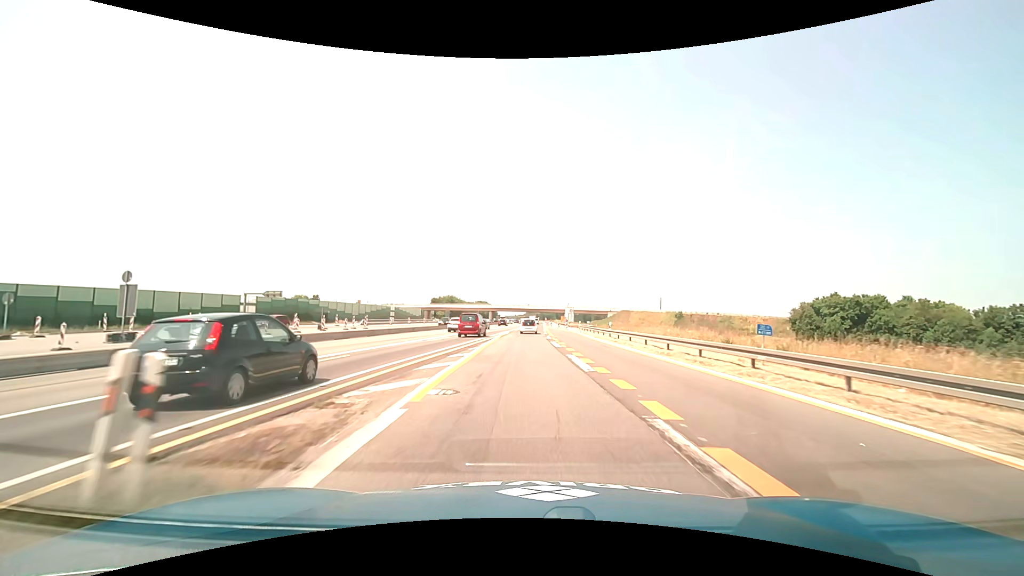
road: motorway_link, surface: asphalt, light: Day
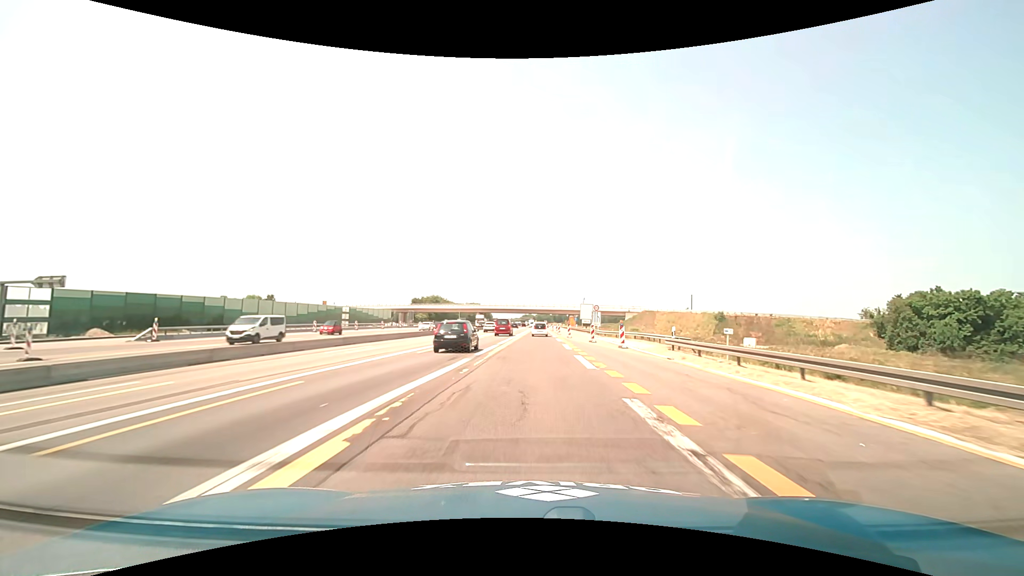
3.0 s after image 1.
(0.0, +45.9) m; 0°
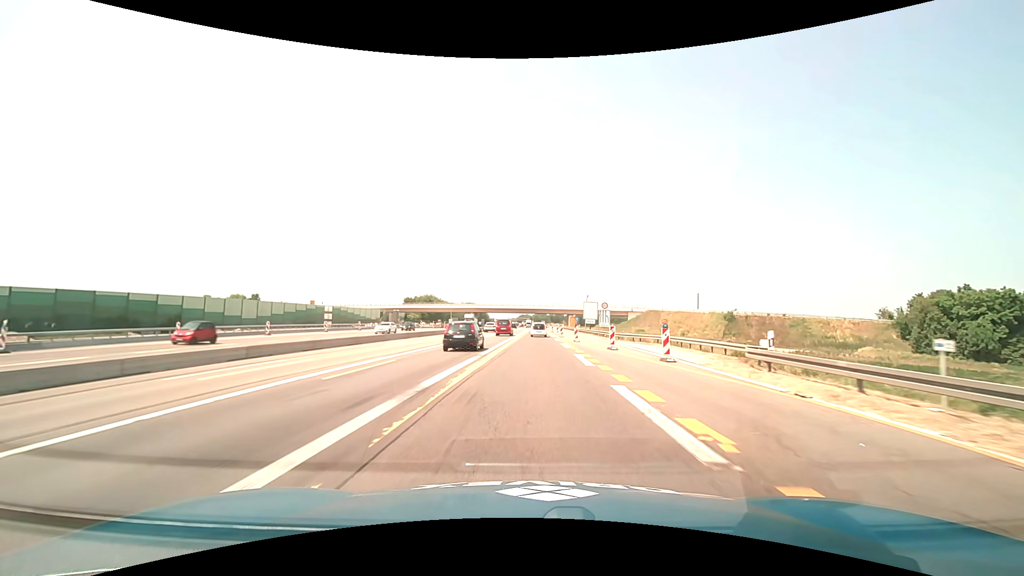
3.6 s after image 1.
(0.0, +10.1) m; 0°
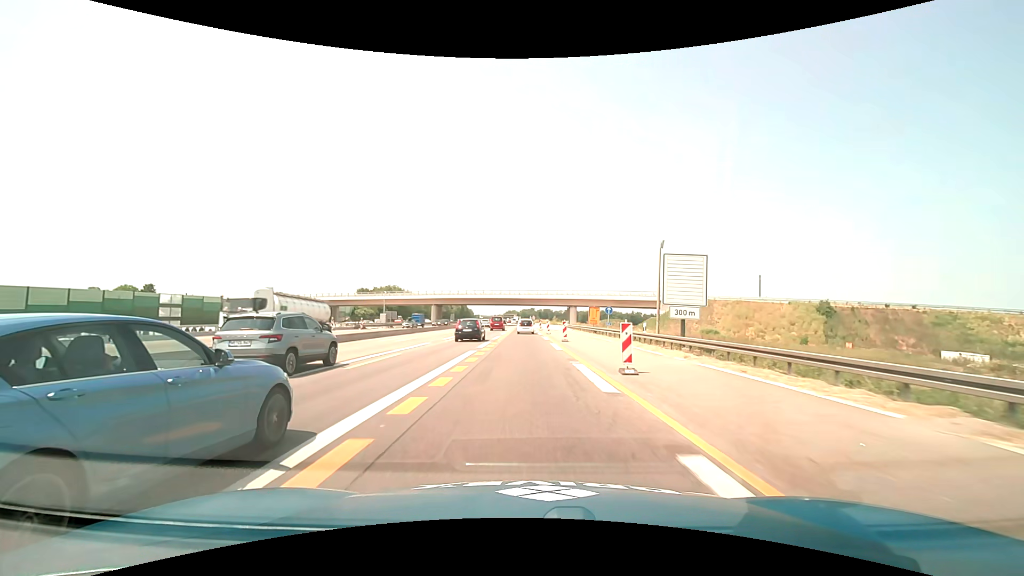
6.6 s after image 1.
(+0.9, +53.7) m; +1°
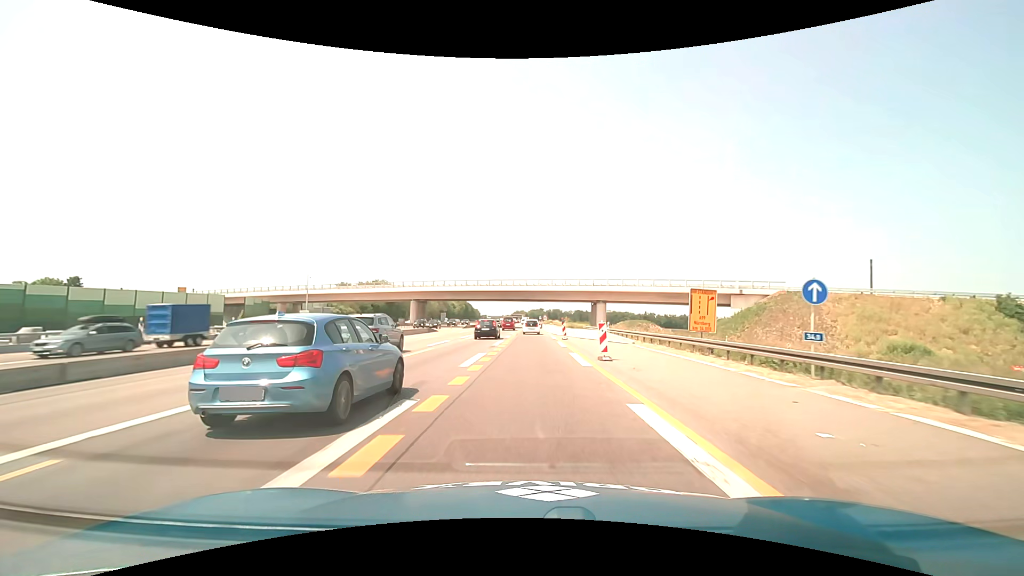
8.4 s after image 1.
(-0.3, +32.8) m; -1°
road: motorway
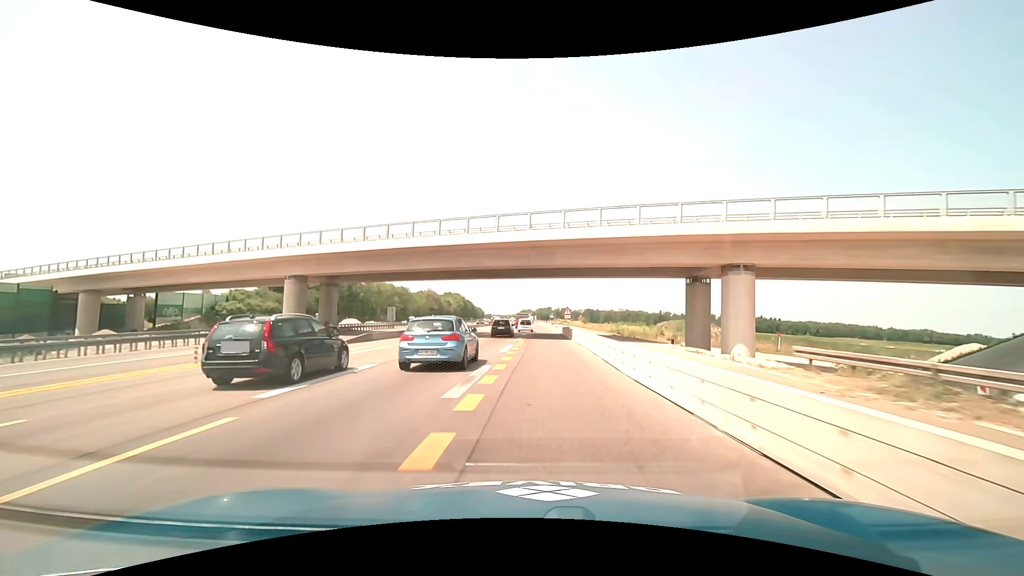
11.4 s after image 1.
(0.0, +54.1) m; -1°
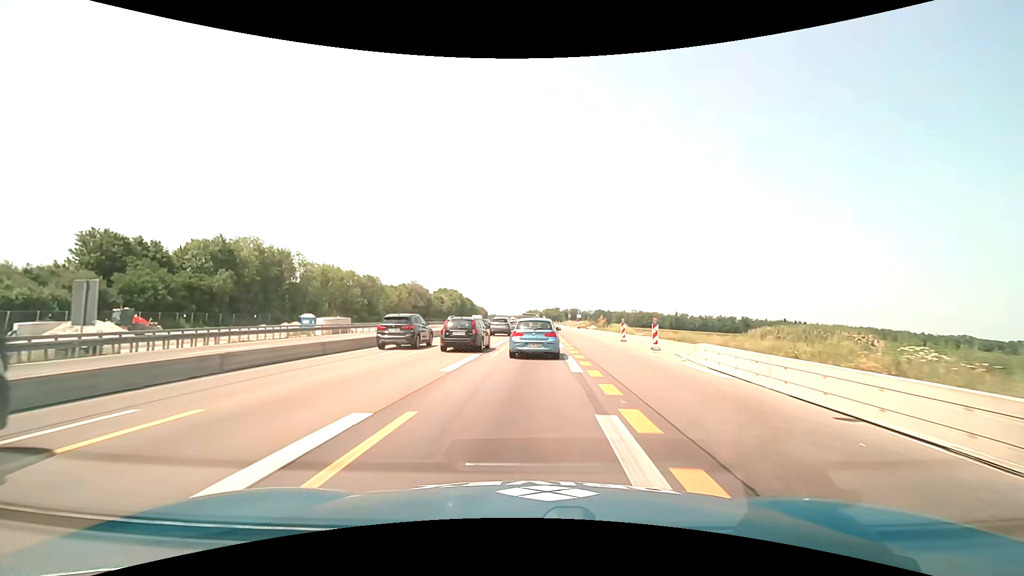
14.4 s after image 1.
(-1.3, +55.5) m; -1°
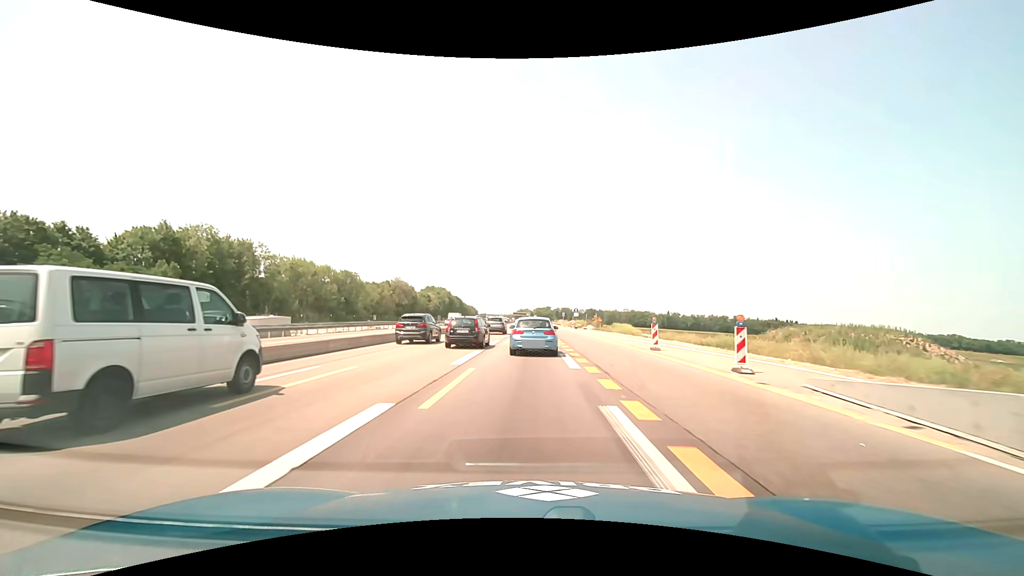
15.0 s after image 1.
(+0.2, +11.3) m; +2°
(0, +10) (0, +20) (0, +30) (+1, +40) (+1, +50) (+1, +60) (+1, +70) (+1, +80) (+1, +90) (+1, +100) m
